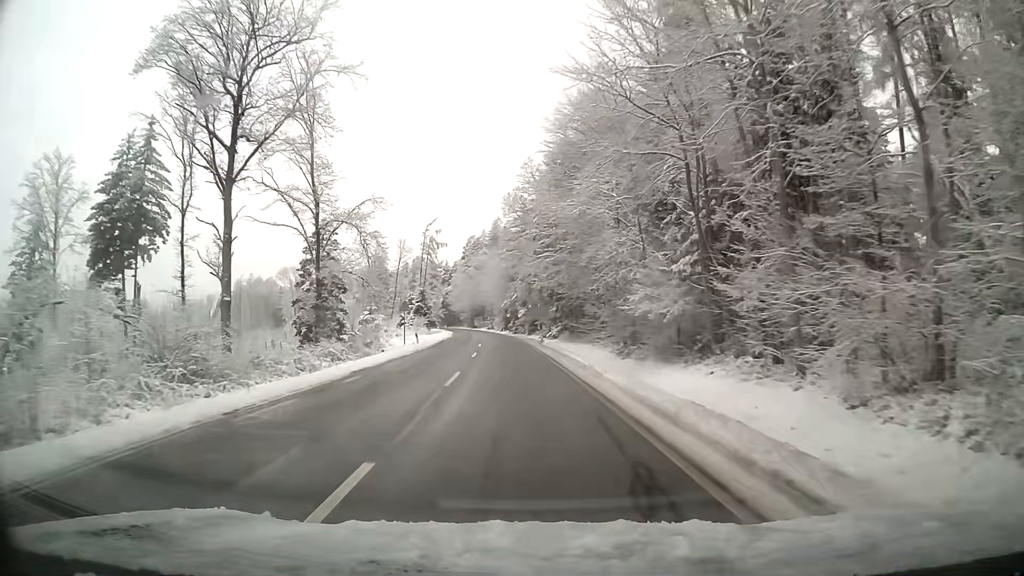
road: tertiary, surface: asphalt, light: Day
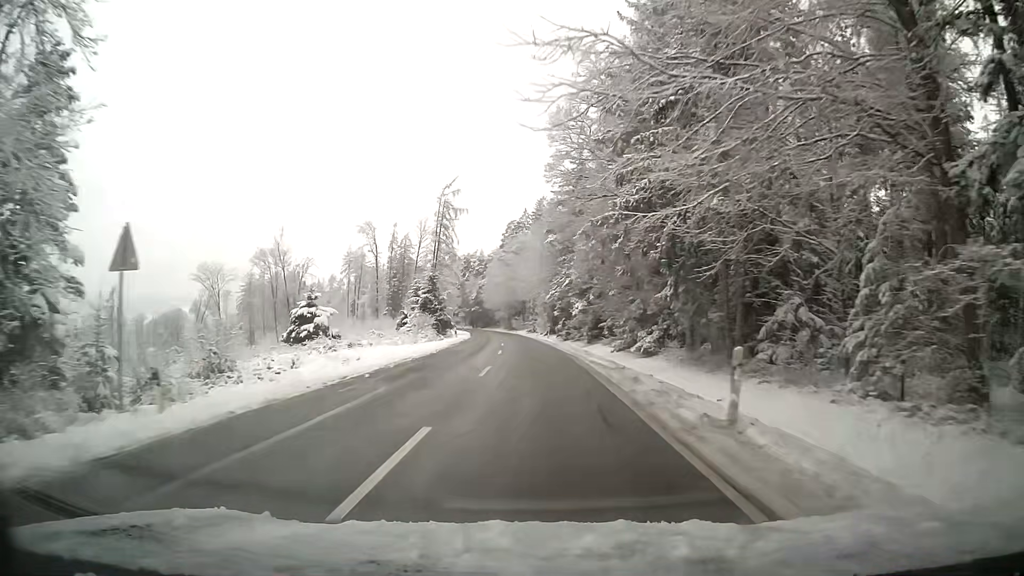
(-1.3, +33.8) m; -4°
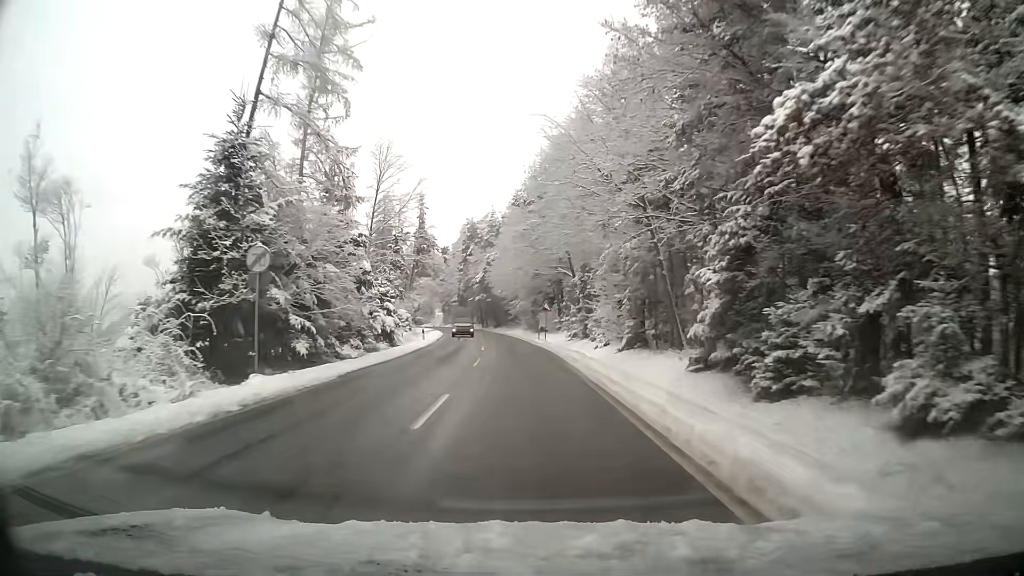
(-1.2, +57.3) m; -3°
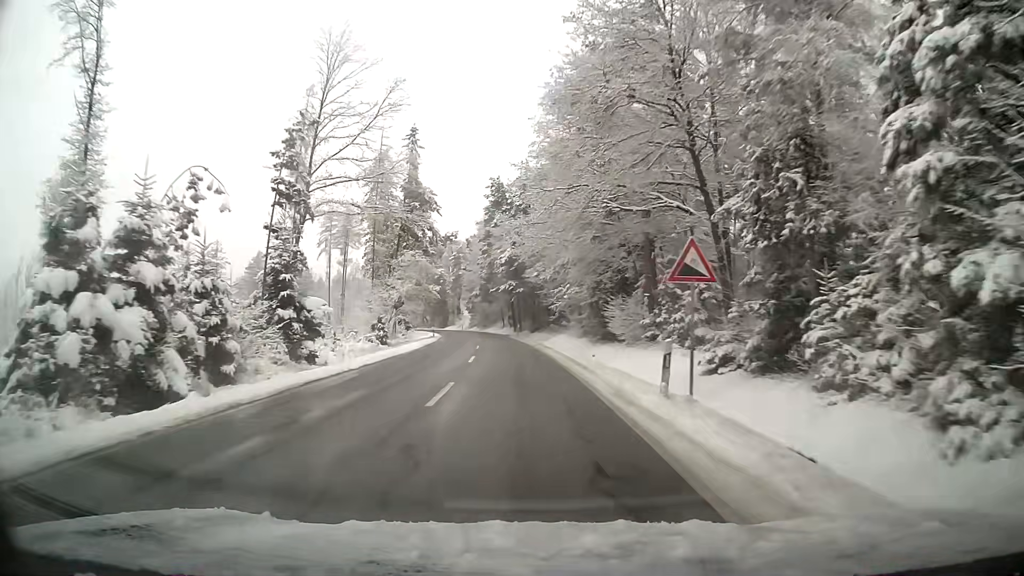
(-1.1, +34.0) m; -4°
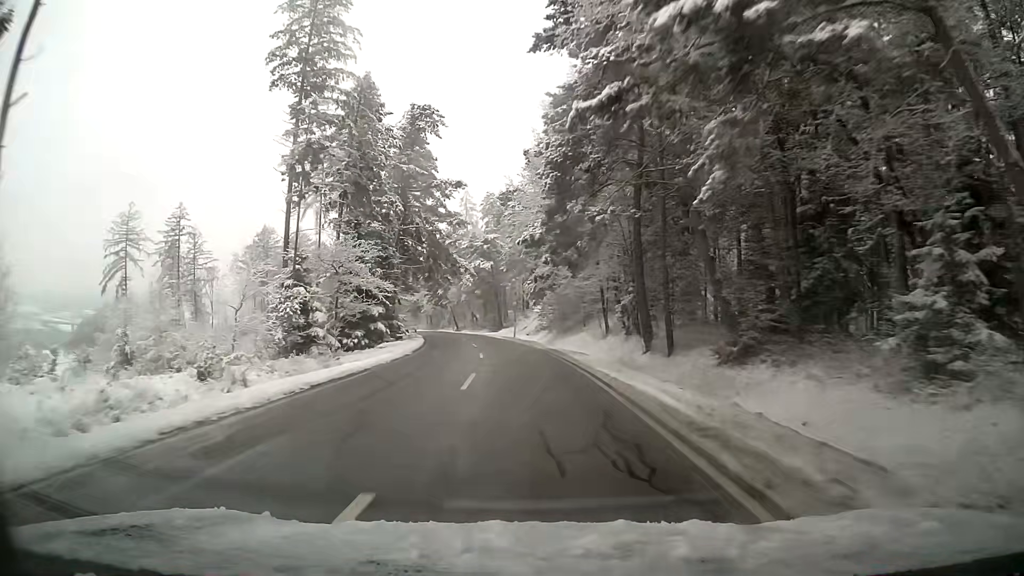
(-3.3, +57.8) m; -7°
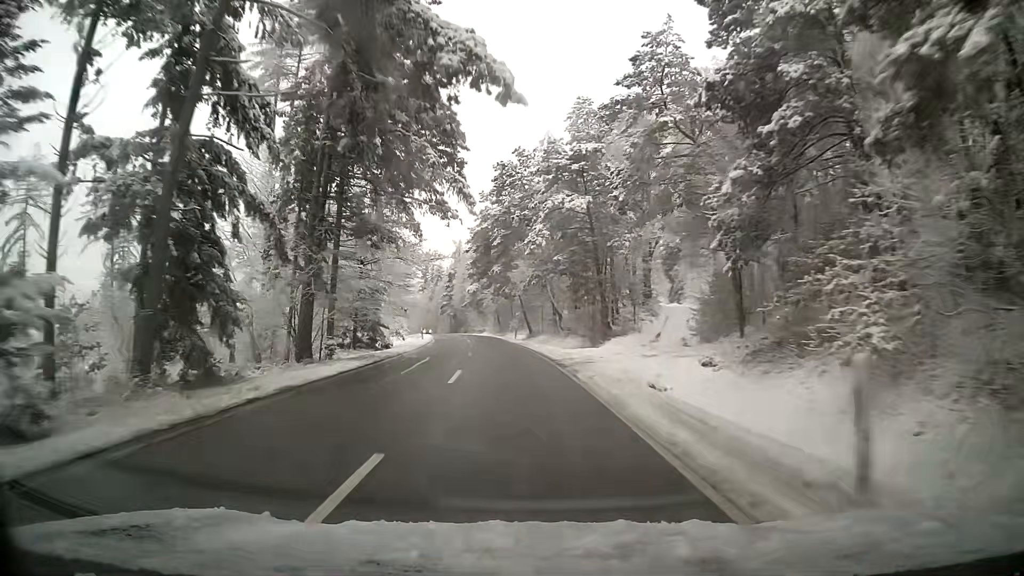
(-3.0, +46.6) m; -8°
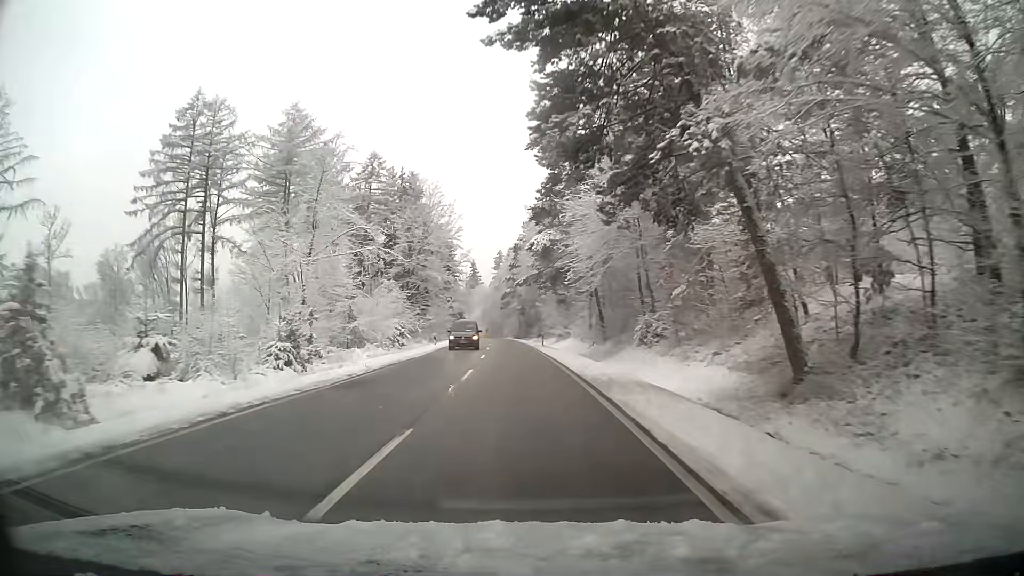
(-3.8, +58.8) m; -7°
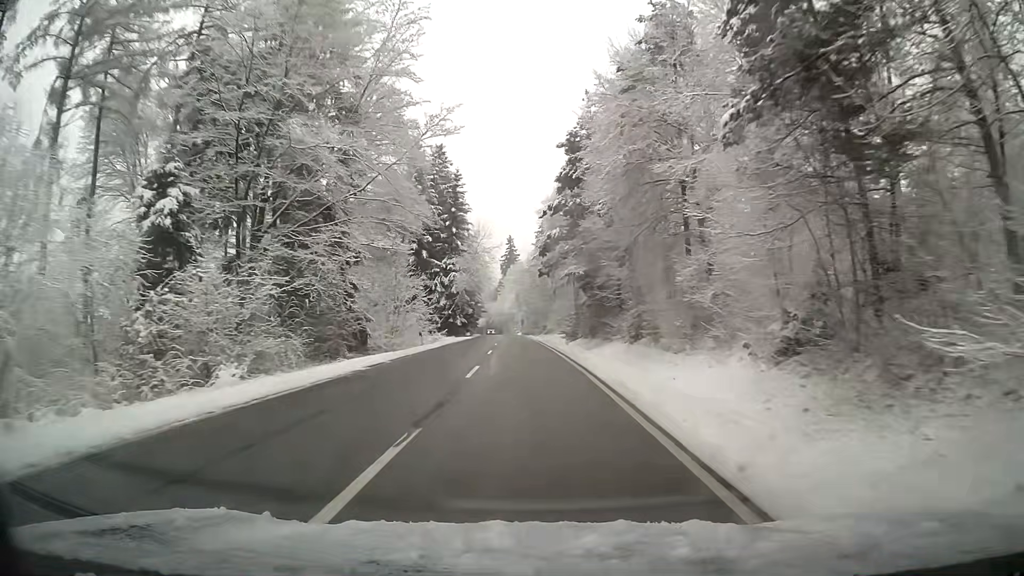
(-2.4, +61.5) m; -4°
